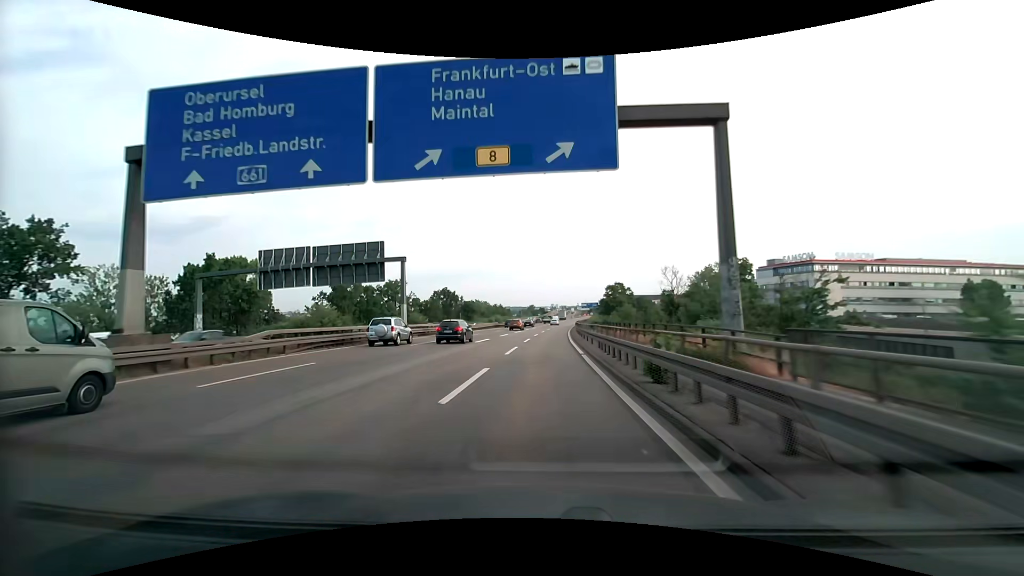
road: motorway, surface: asphalt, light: Day
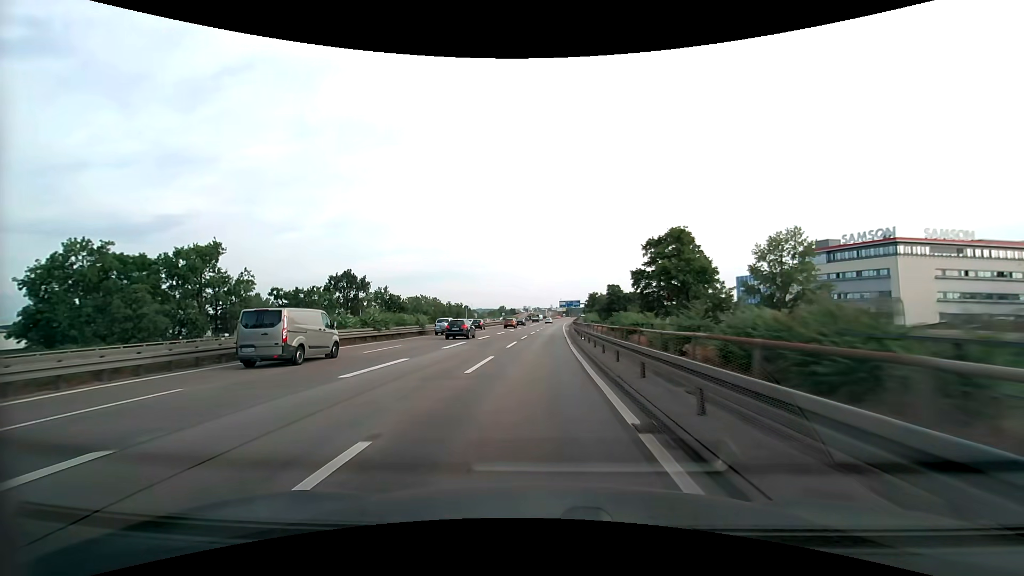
(+1.6, +59.5) m; +3°
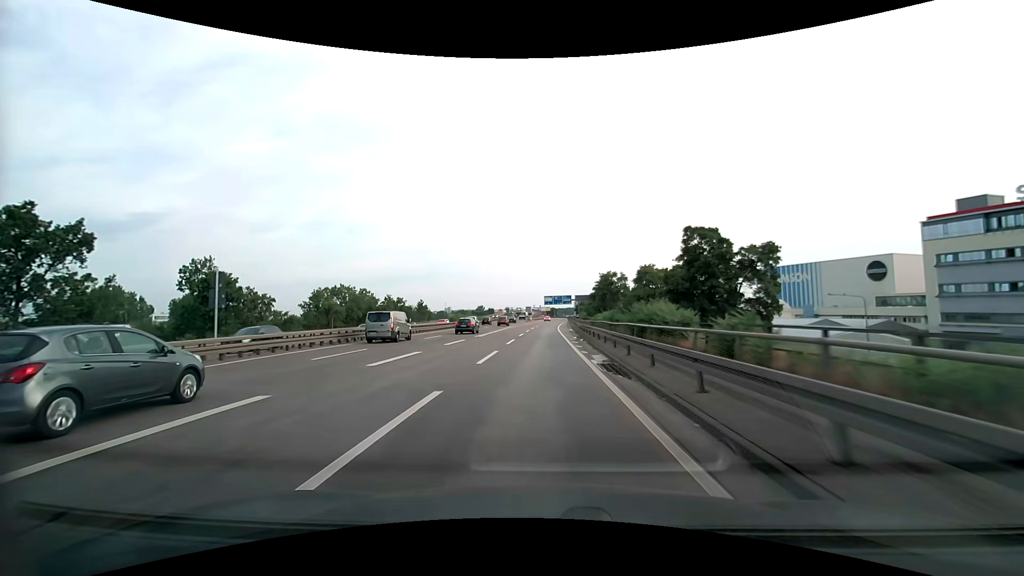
(+1.1, +58.3) m; +2°
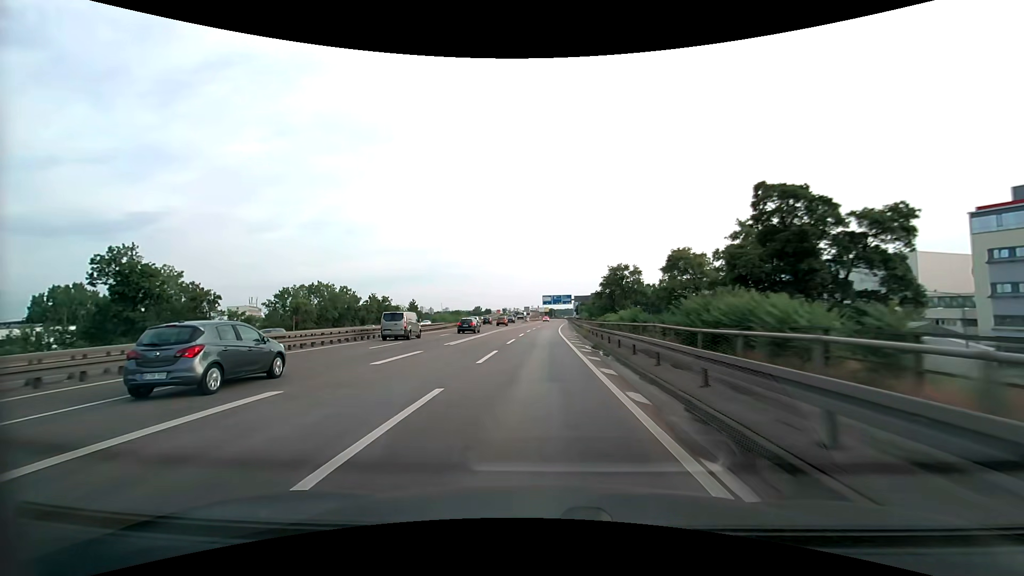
(0.0, +11.5) m; 0°
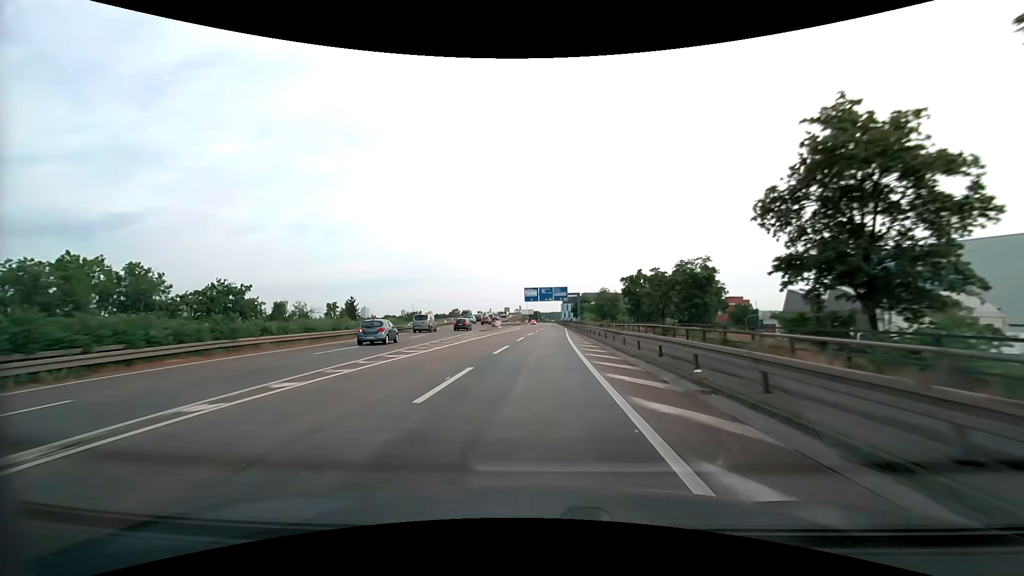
(+0.5, +56.4) m; +2°
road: motorway_link
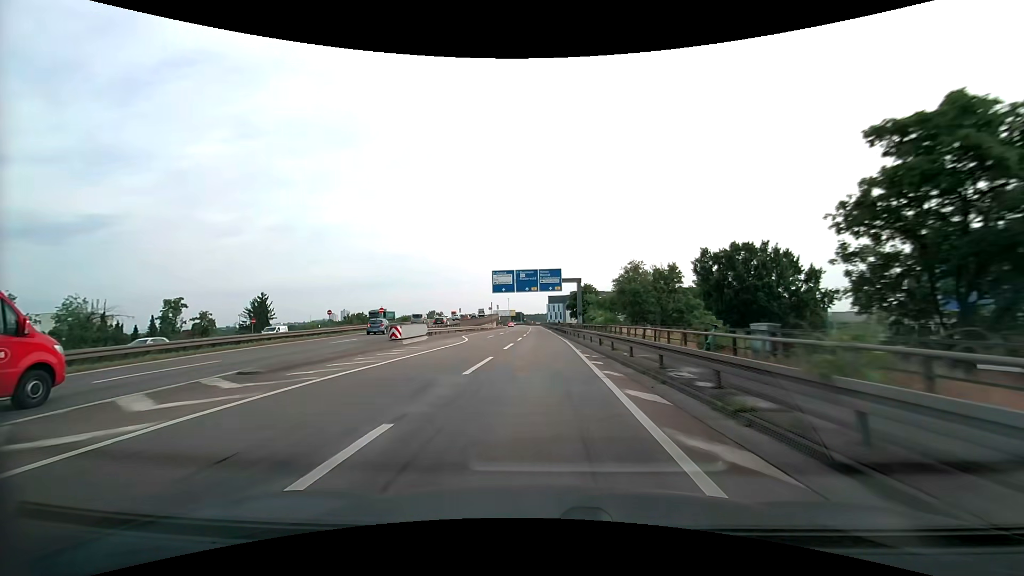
(+0.8, +43.6) m; +2°
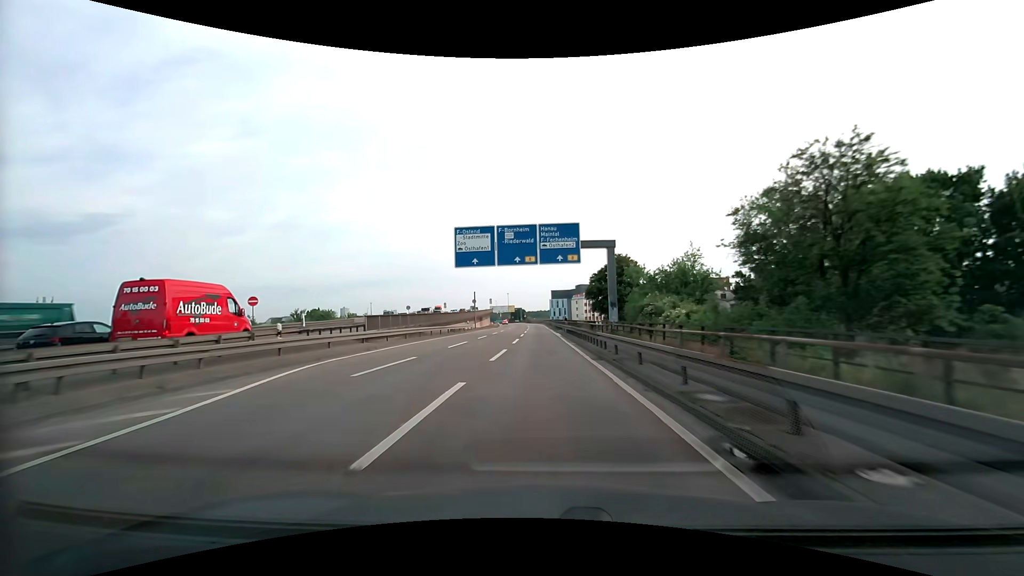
(-0.1, +31.8) m; 0°
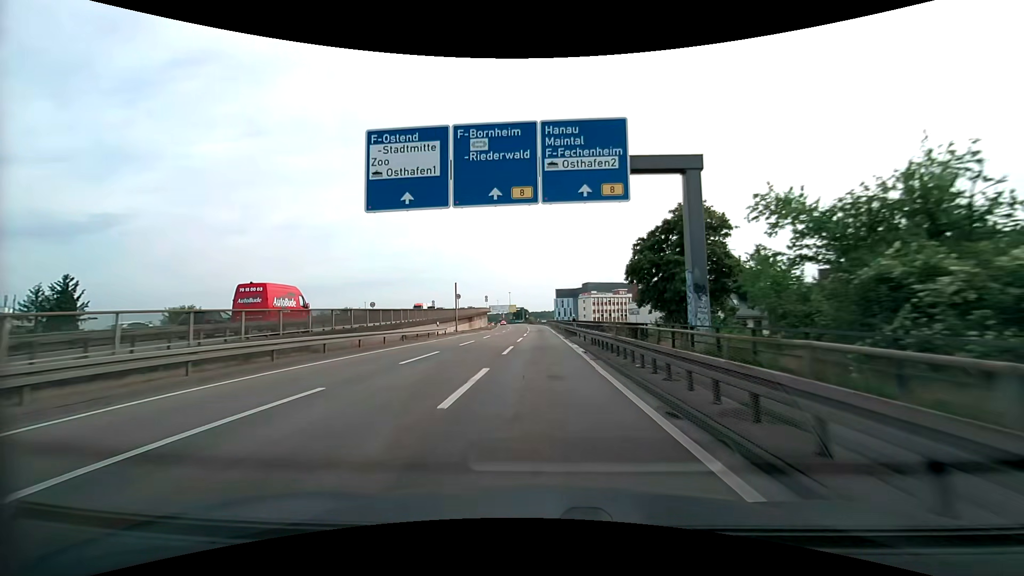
(-0.1, +20.8) m; -1°
(0, +10) (0, +20) (0, +30) (0, +40) (0, +50) (0, +60) (0, +70) (-1, +80) (-1, +90) (-2, +100) m
